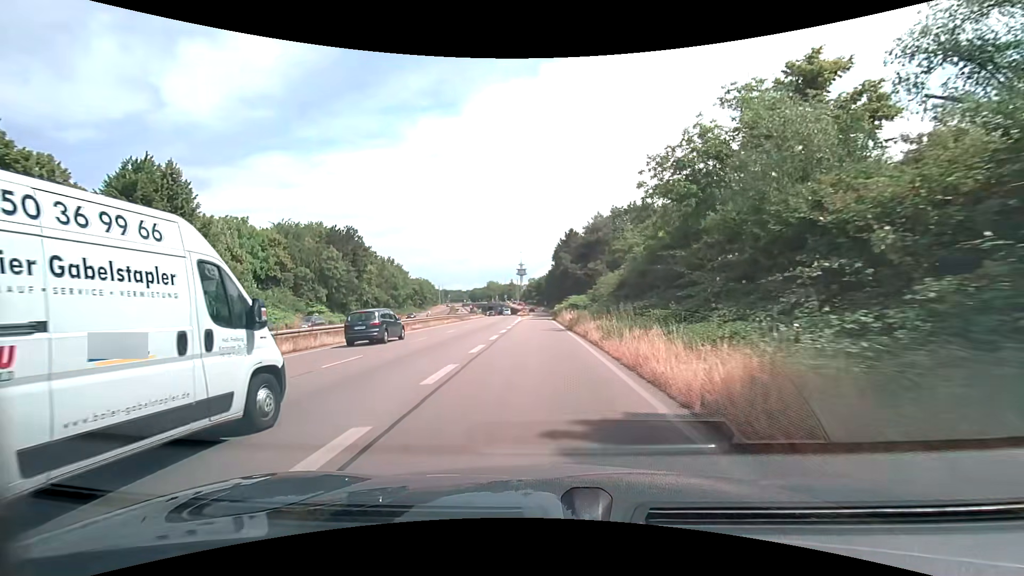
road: trunk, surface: asphalt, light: Day
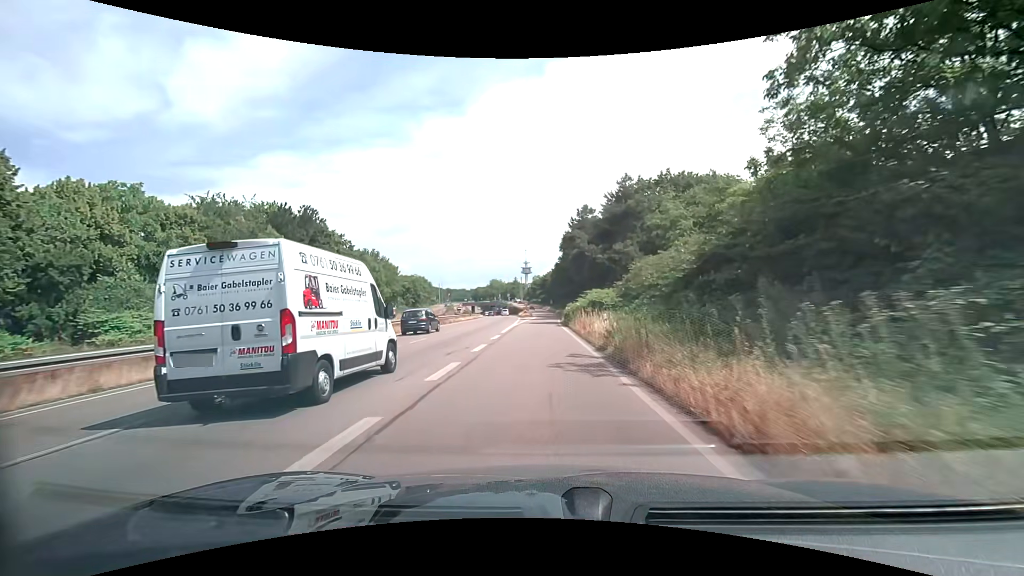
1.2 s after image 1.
(-0.1, +17.8) m; 0°
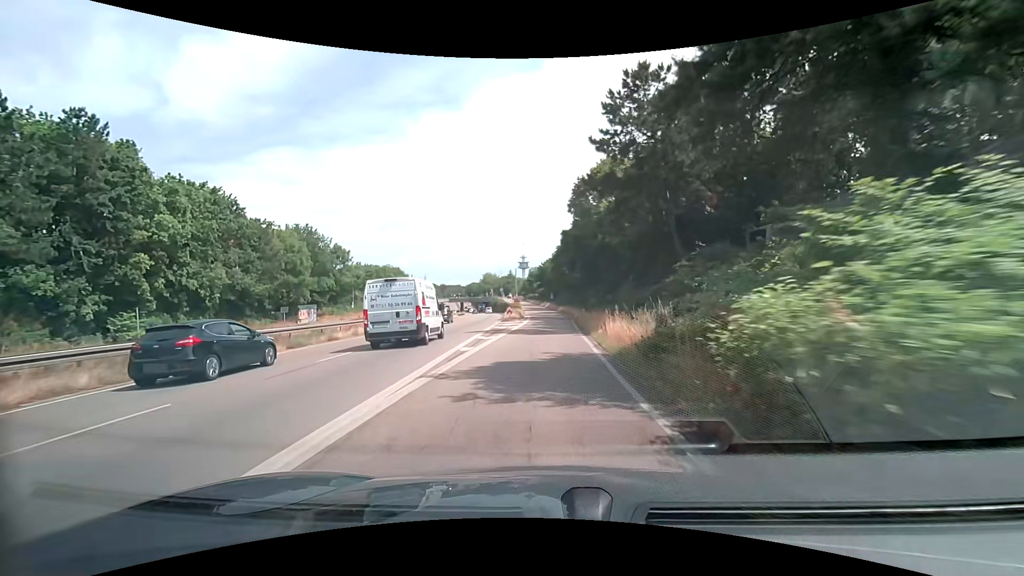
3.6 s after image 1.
(-0.2, +35.1) m; 0°
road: trunk_link
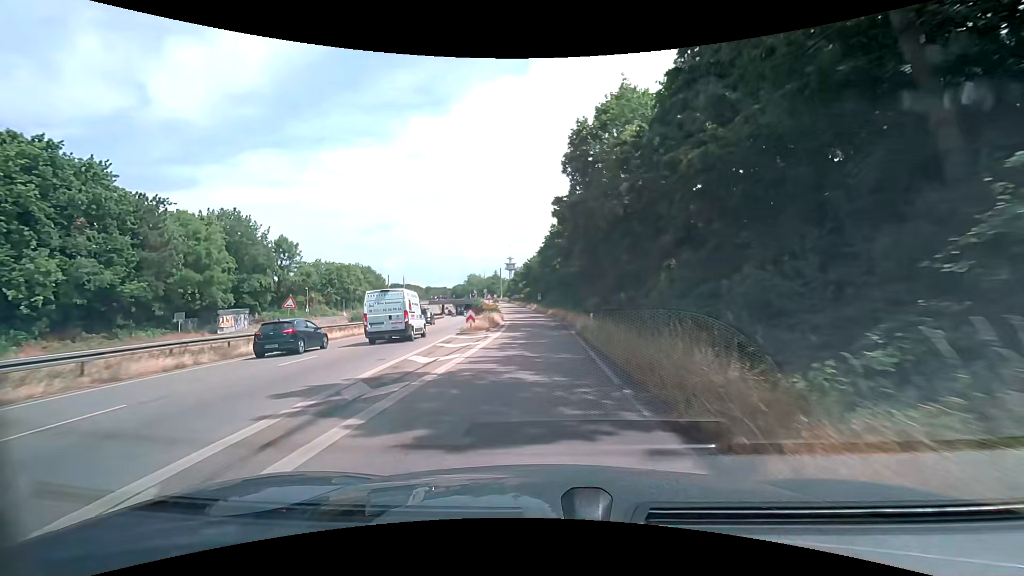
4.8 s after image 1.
(+0.2, +17.4) m; +1°
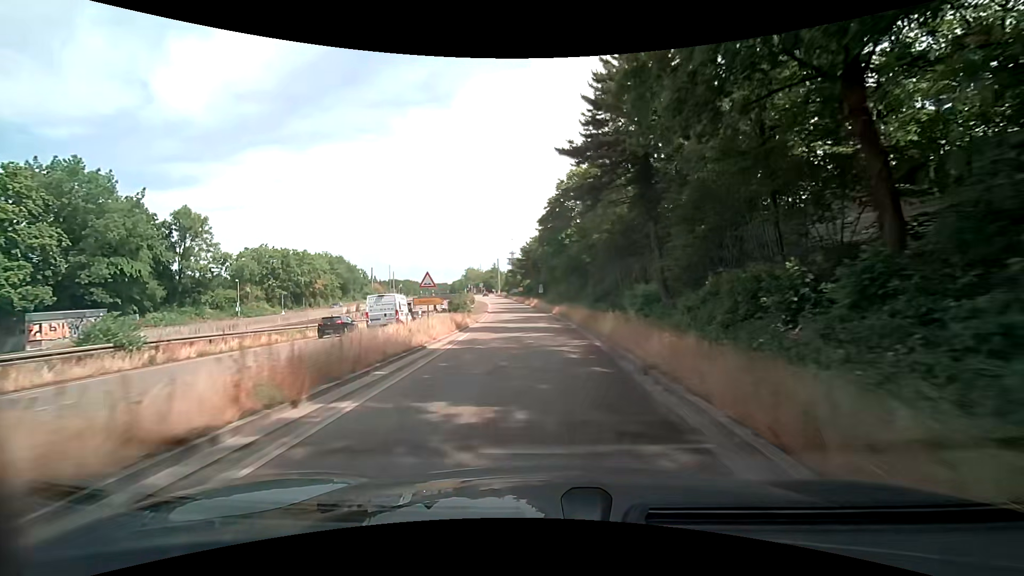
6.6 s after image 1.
(+0.3, +25.9) m; +1°
(0, +10) (0, +20) (0, +30) (-1, +40) (-1, +50) (-2, +60) (-3, +70) (-4, +80) (-6, +90) (-7, +100) m
